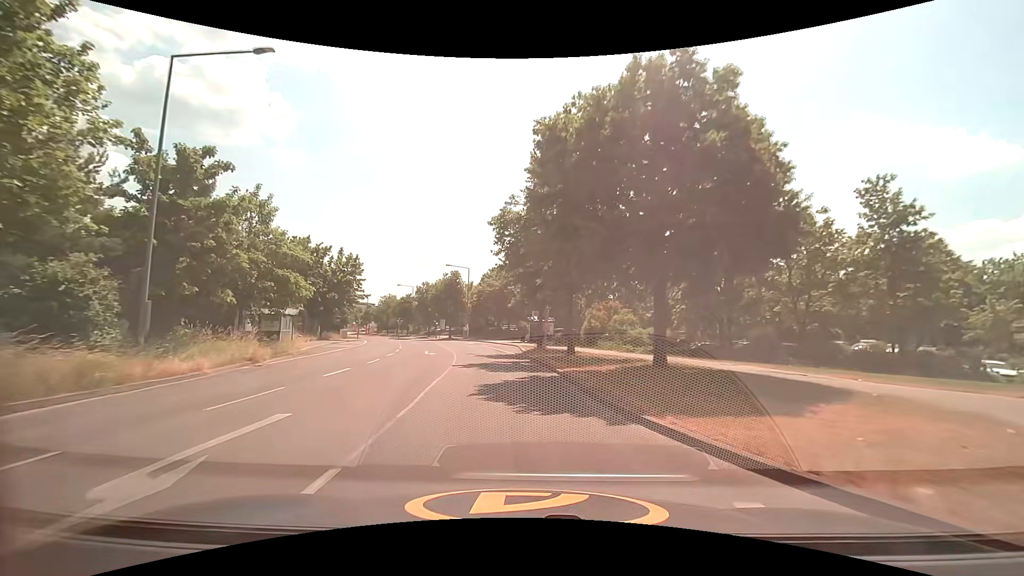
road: tertiary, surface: asphalt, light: Day
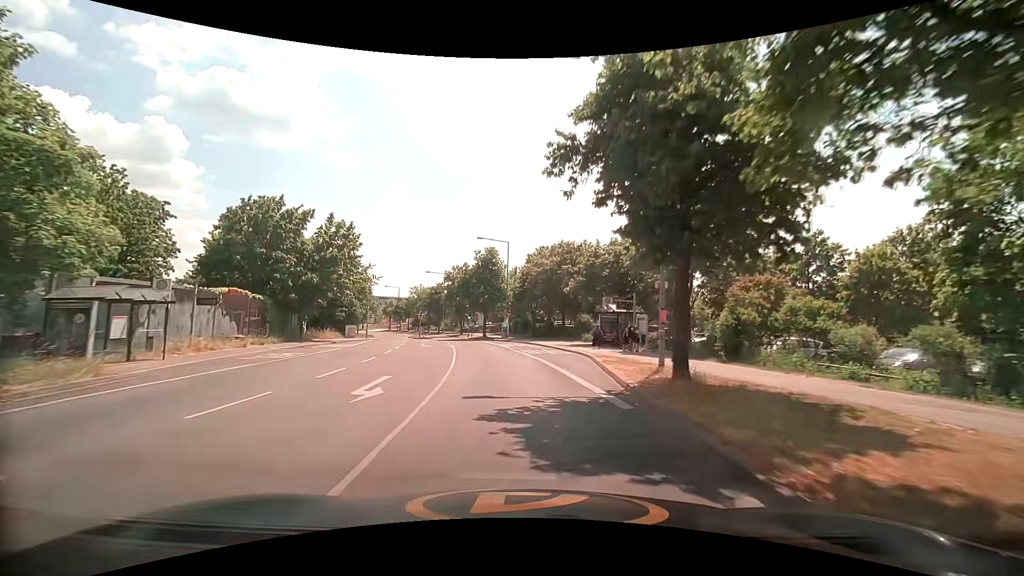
(-1.0, +19.5) m; -5°
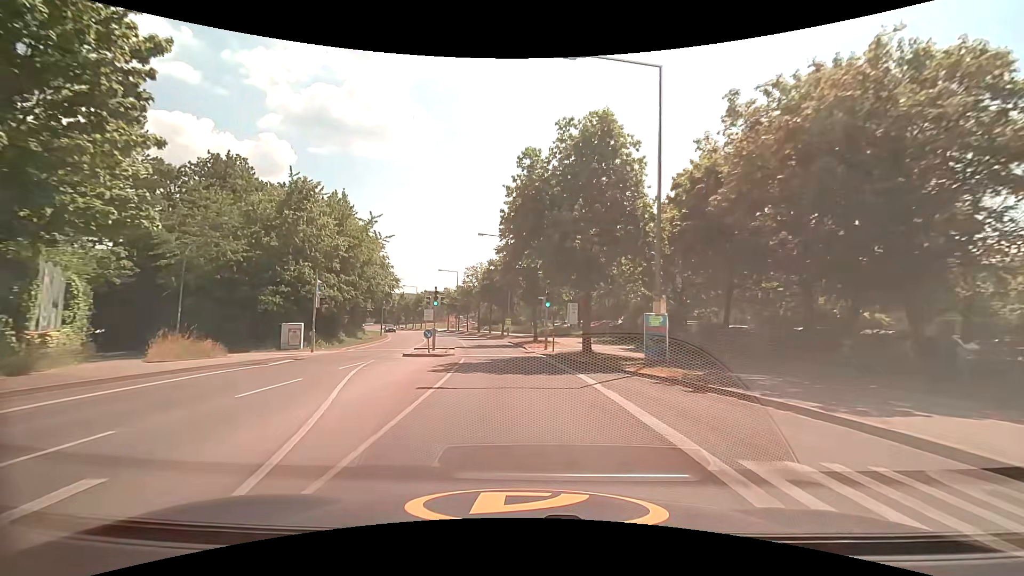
(-3.1, +35.3) m; -10°
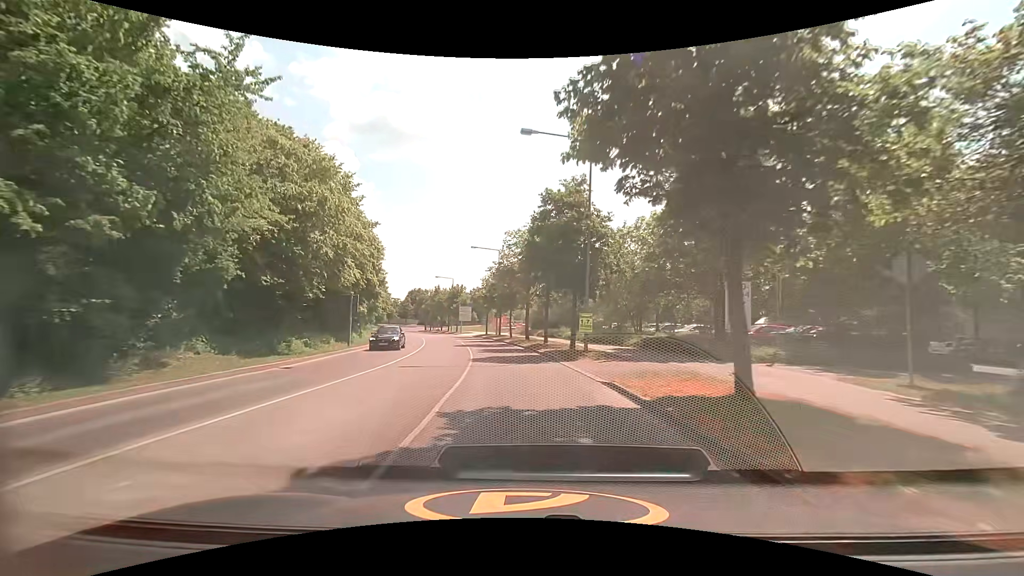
(-1.8, +27.4) m; -6°
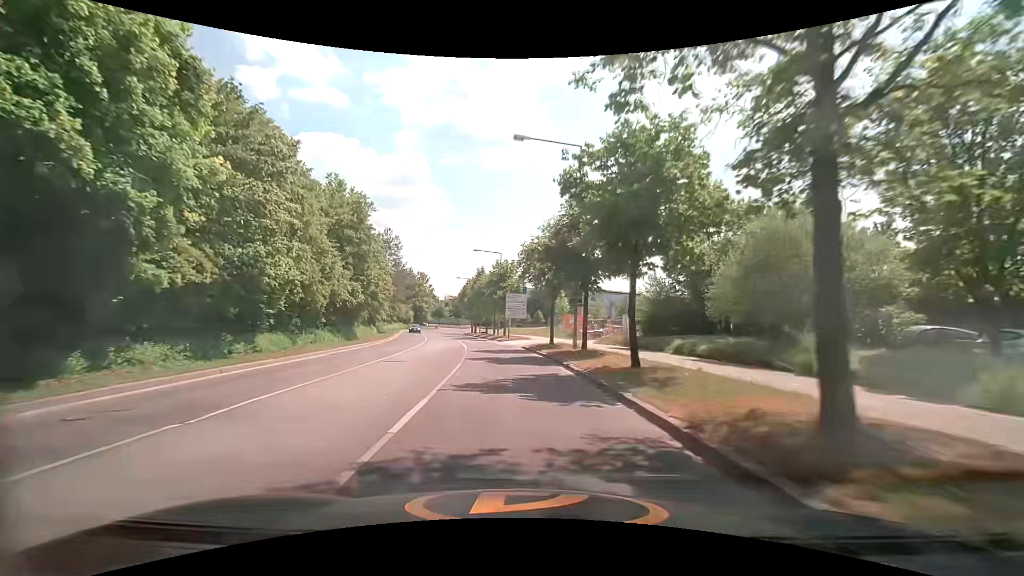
(-2.4, +34.3) m; -9°
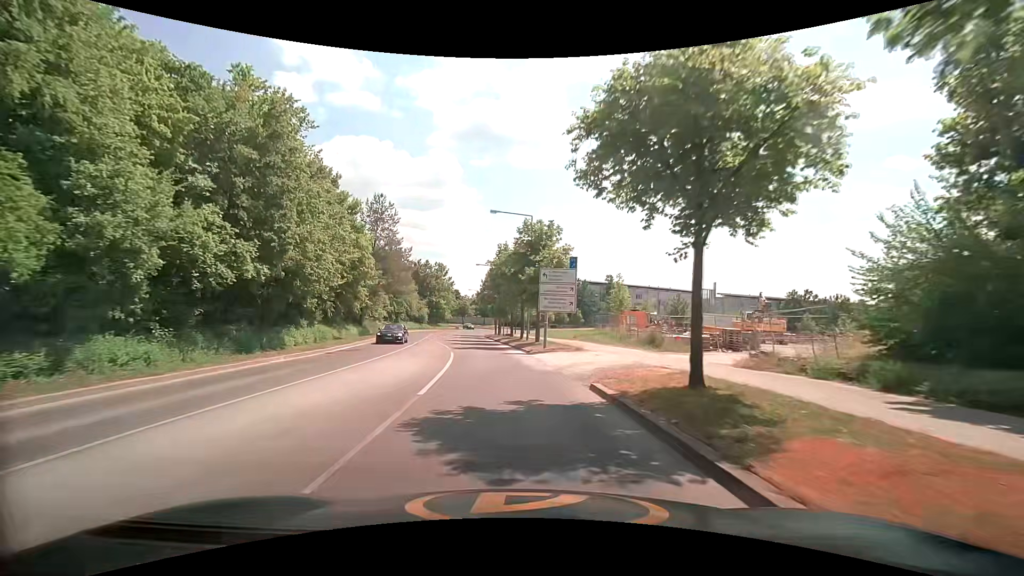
(-0.6, +20.5) m; -3°
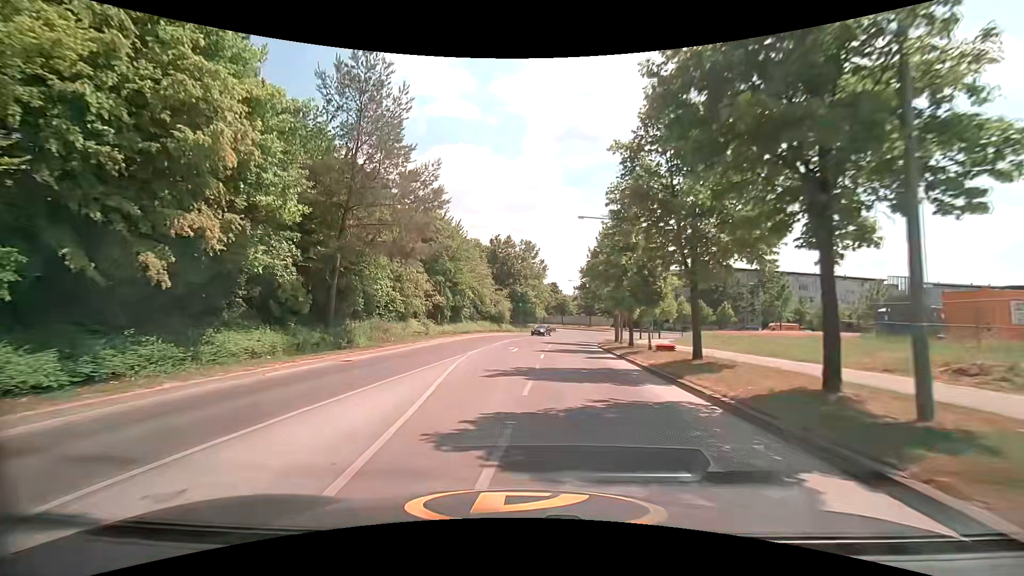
(-3.1, +31.8) m; -12°
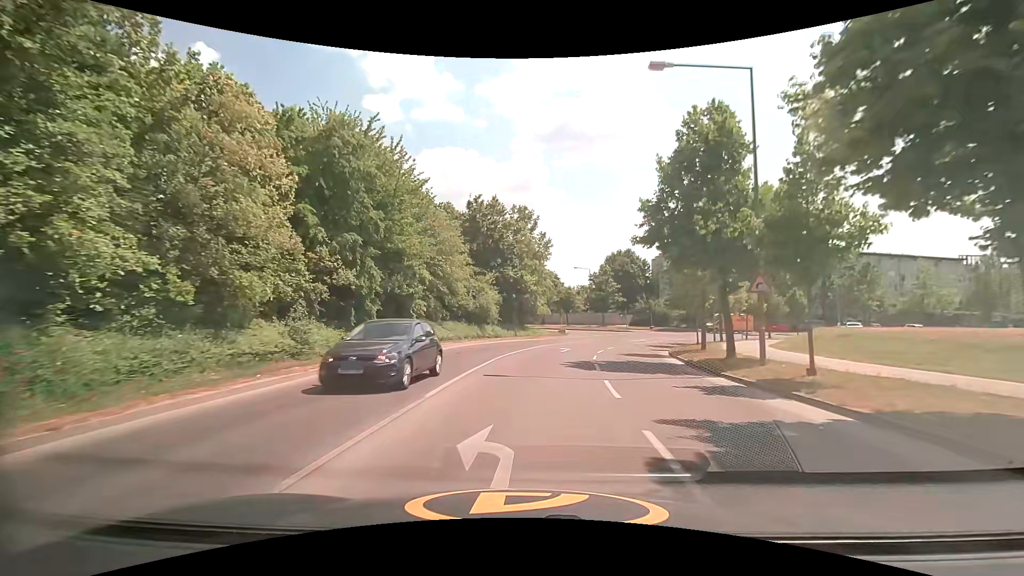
(-0.2, +24.1) m; +1°
(0, +10) (+1, +20) (+2, +30) (+5, +40) (+9, +49) (+14, +57) (+19, +65) (+18, +75) (+12, +83) (+5, +90) m
